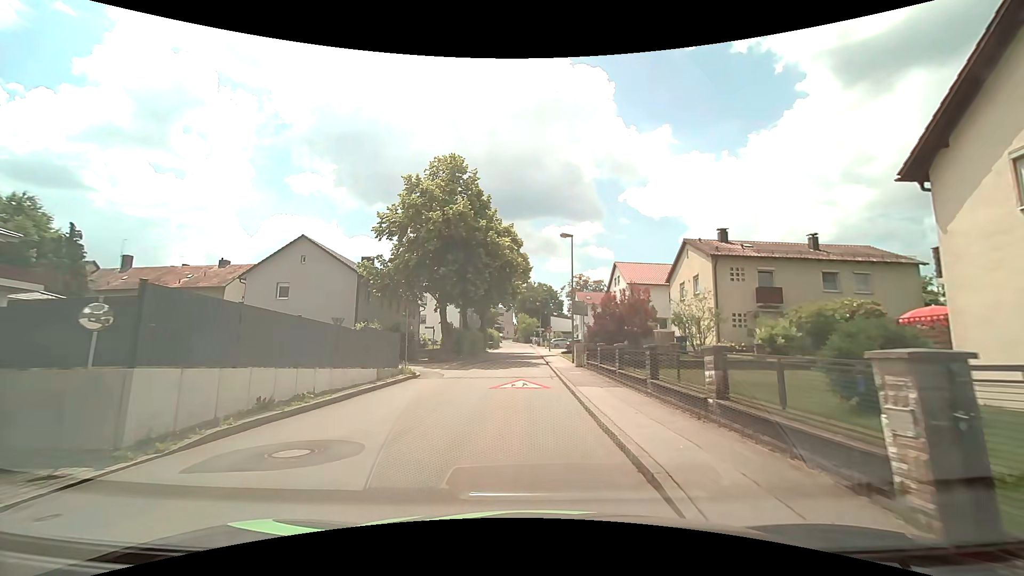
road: unclassified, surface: asphalt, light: Day
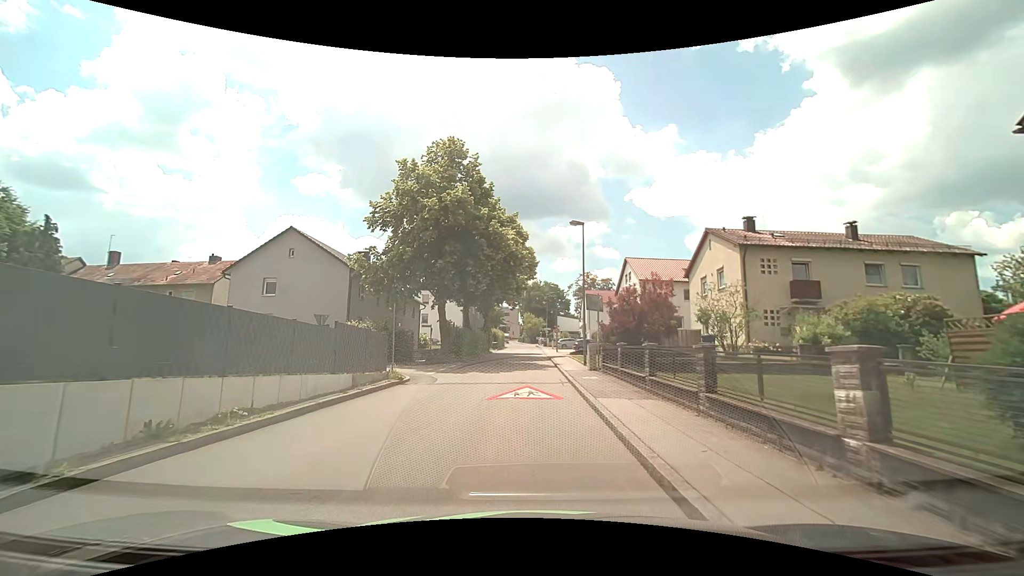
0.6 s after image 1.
(0.0, +3.2) m; 0°
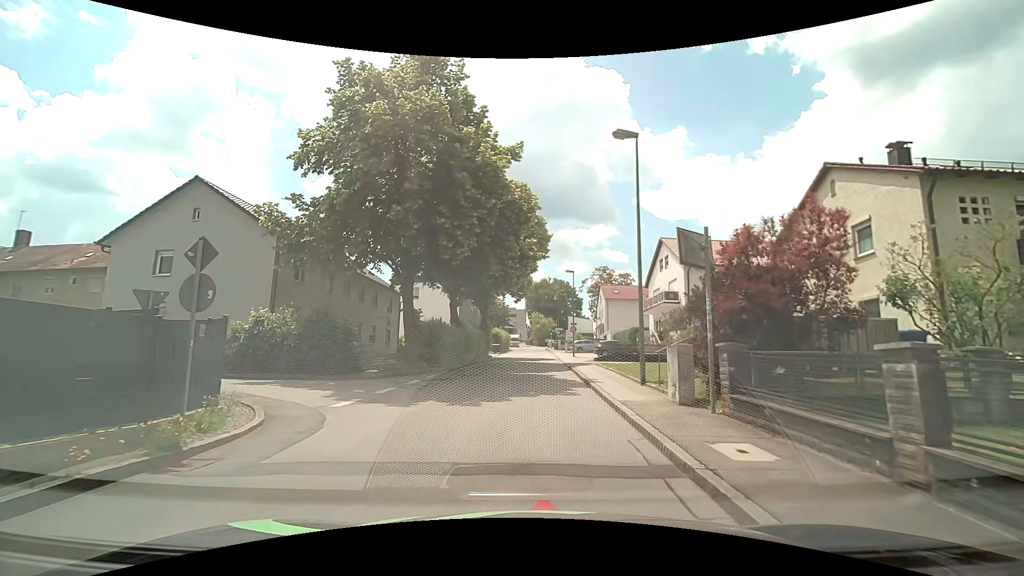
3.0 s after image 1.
(-0.3, +12.1) m; -2°
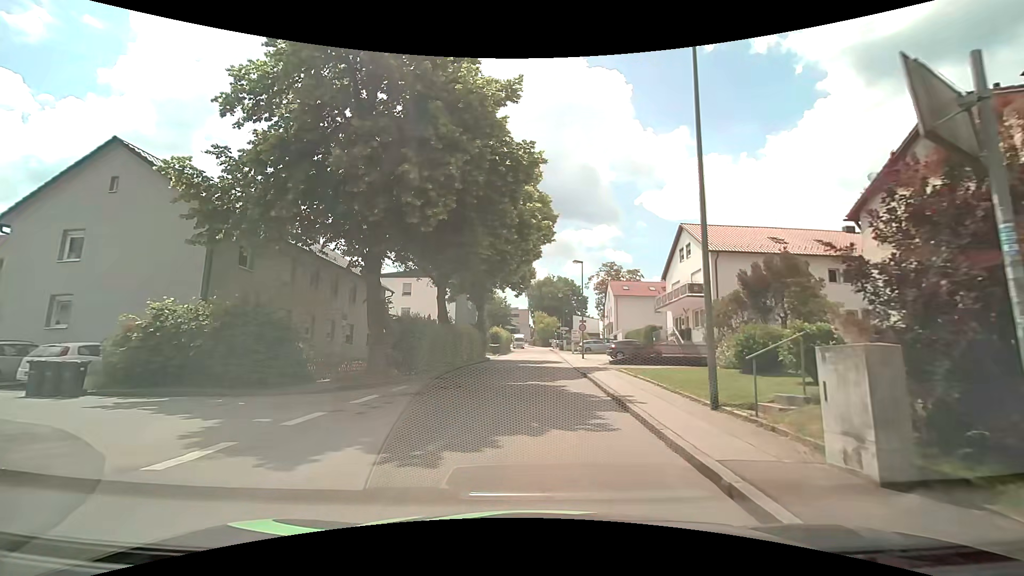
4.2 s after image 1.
(0.0, +5.5) m; -1°
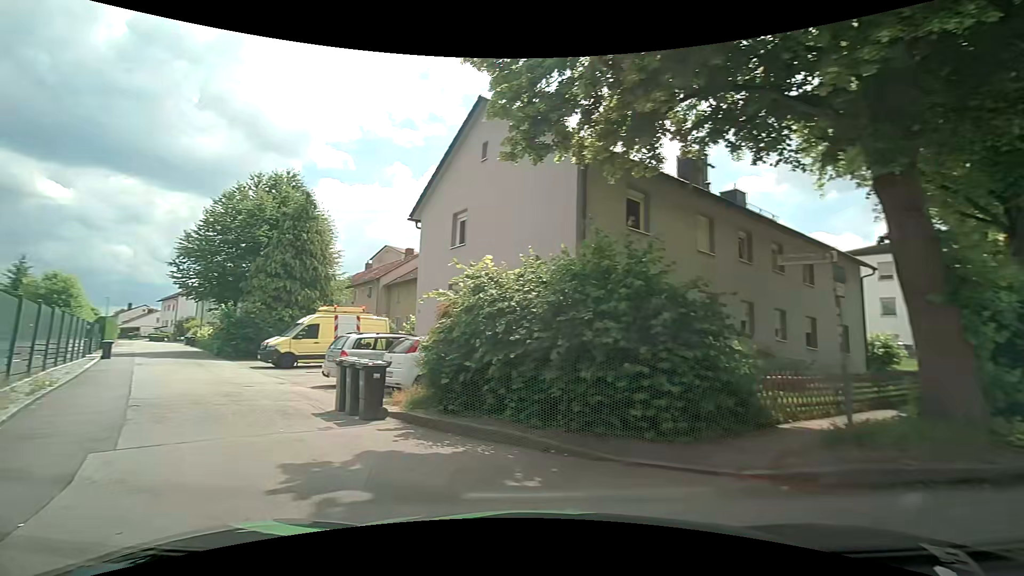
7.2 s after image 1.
(-2.7, +9.6) m; -48°
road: residential
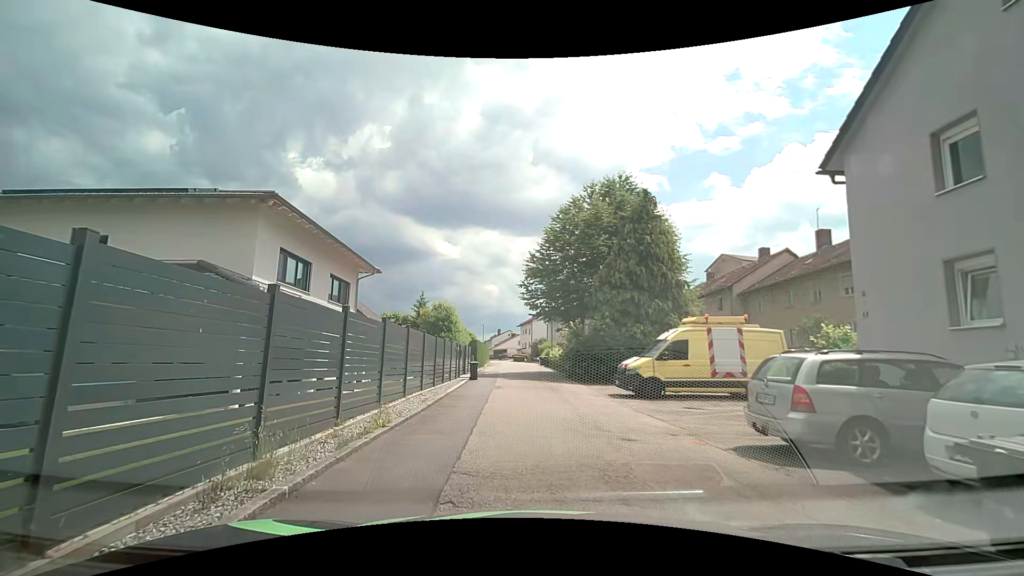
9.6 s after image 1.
(-2.4, +6.1) m; -34°
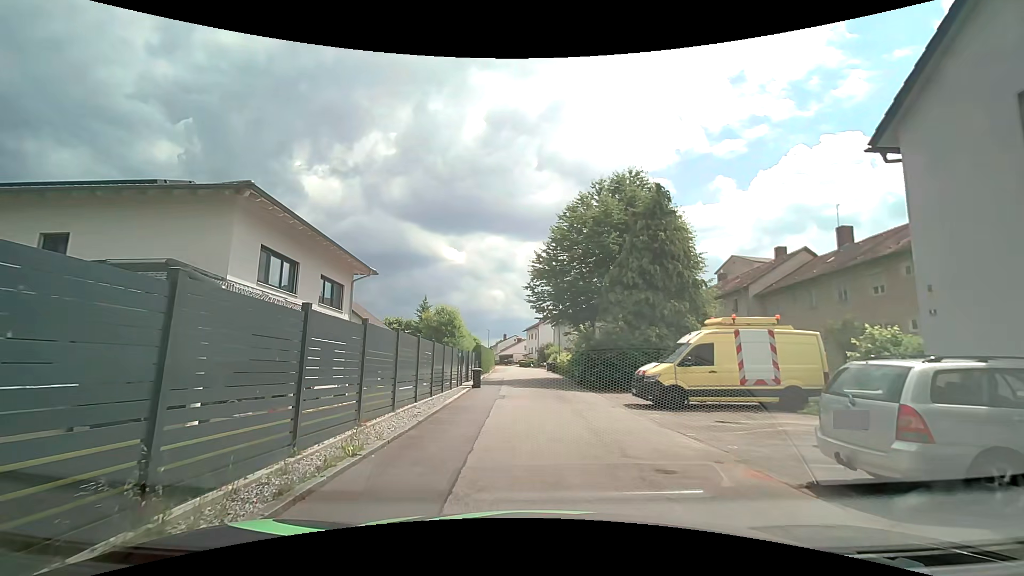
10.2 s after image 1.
(0.0, +1.8) m; 0°
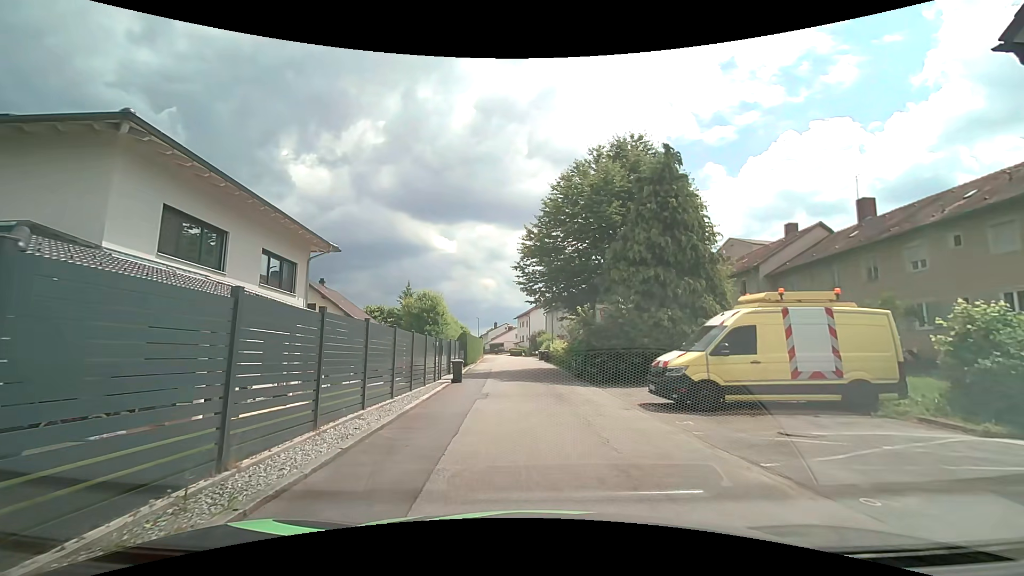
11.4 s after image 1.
(-0.1, +3.8) m; -1°
